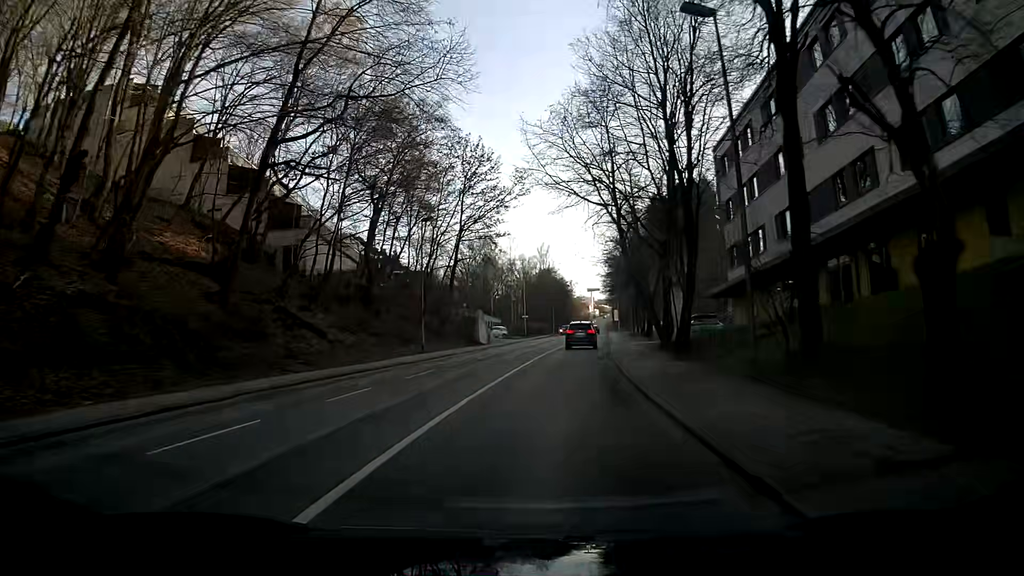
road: tertiary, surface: asphalt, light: Day
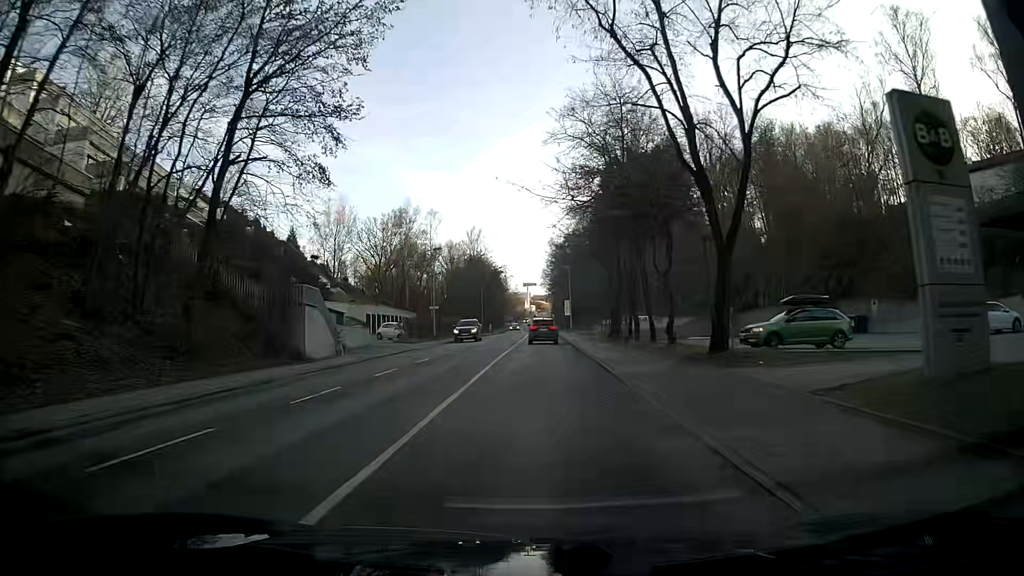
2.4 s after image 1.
(+1.4, +31.7) m; +5°
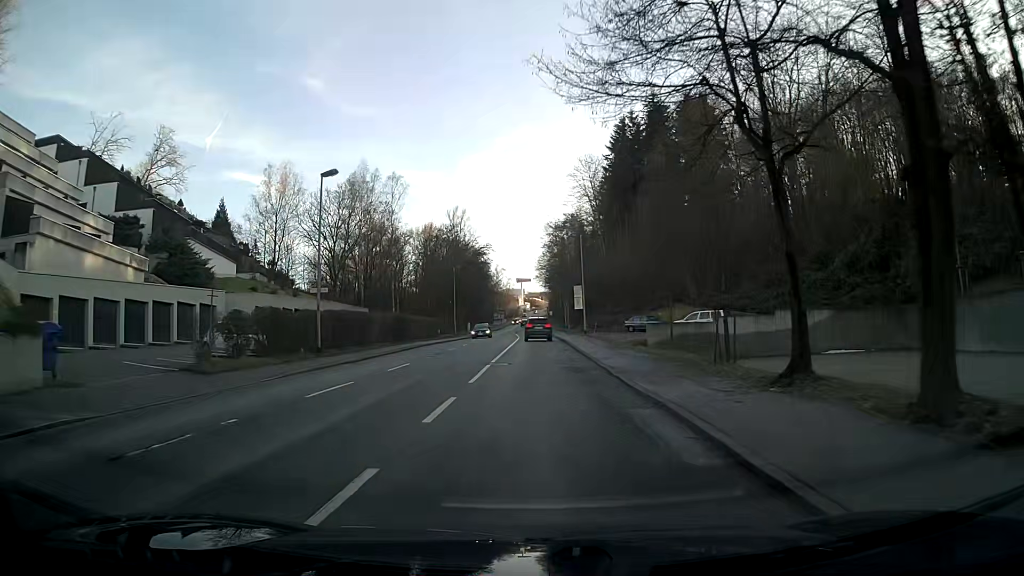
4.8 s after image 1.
(+0.1, +30.8) m; 0°
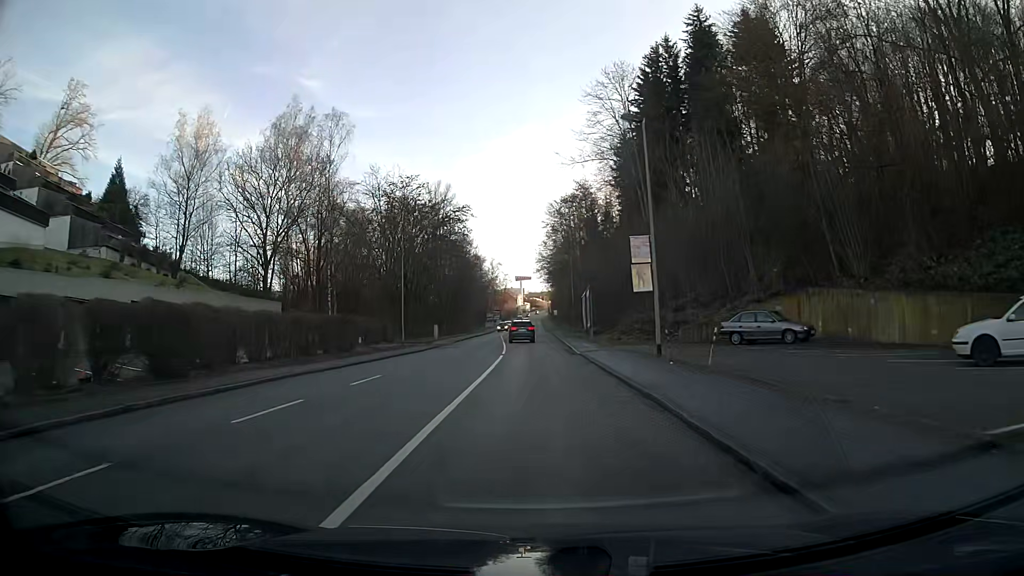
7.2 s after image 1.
(+0.4, +31.4) m; +1°
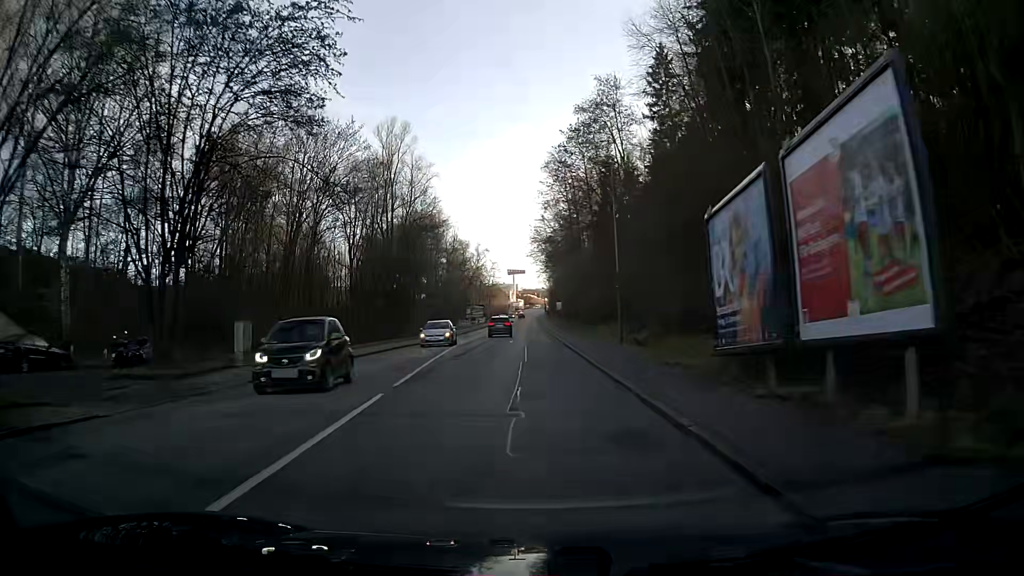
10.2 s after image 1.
(+0.2, +41.1) m; 0°
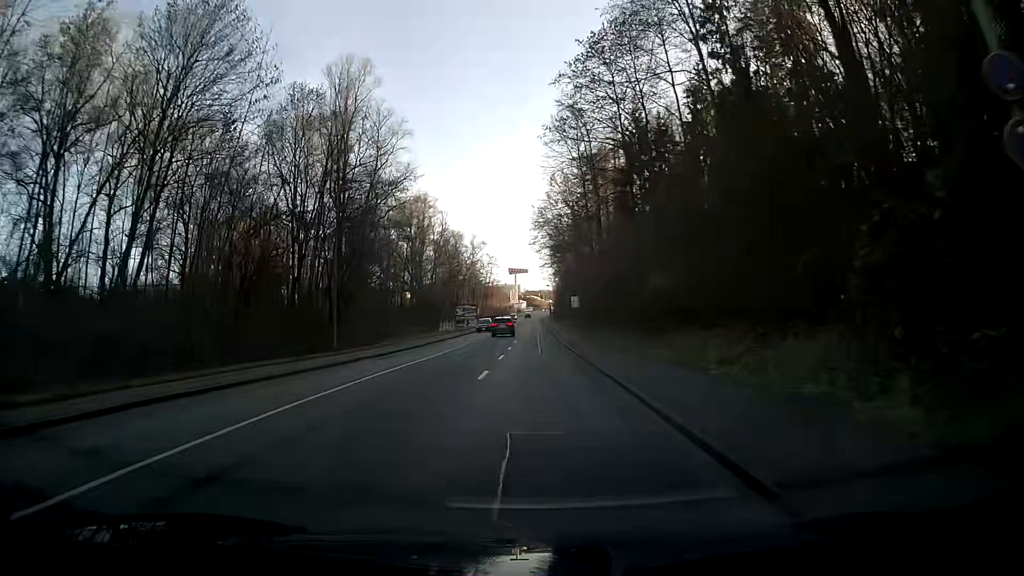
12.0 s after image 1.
(0.0, +24.9) m; 0°
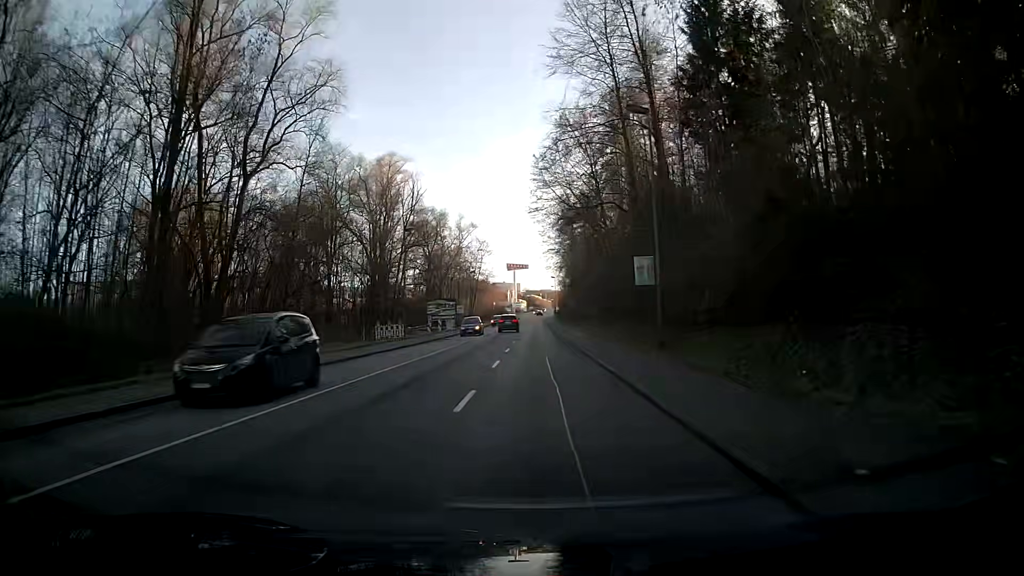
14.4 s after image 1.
(+0.1, +33.2) m; +1°
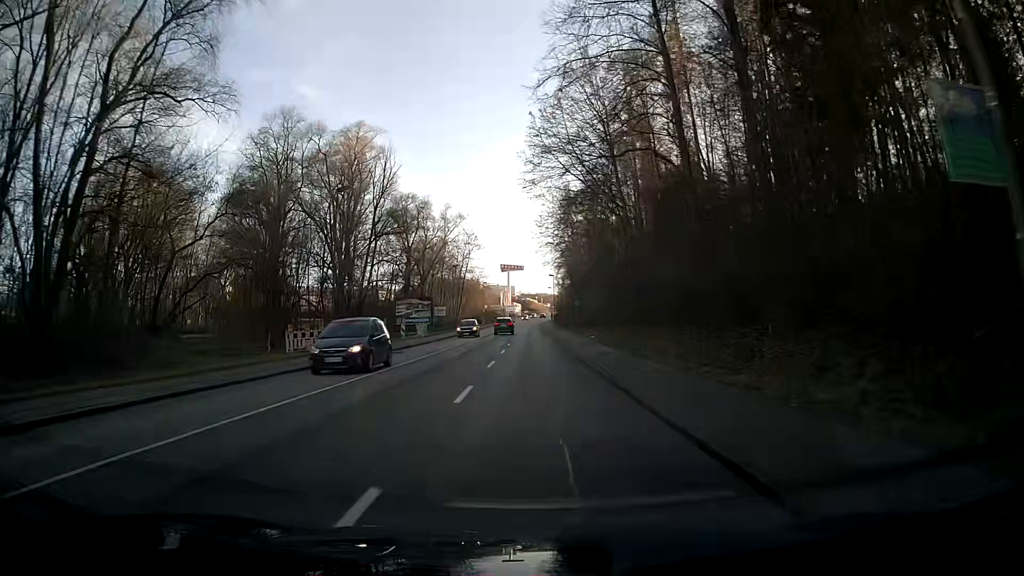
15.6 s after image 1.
(+0.2, +16.8) m; 0°
